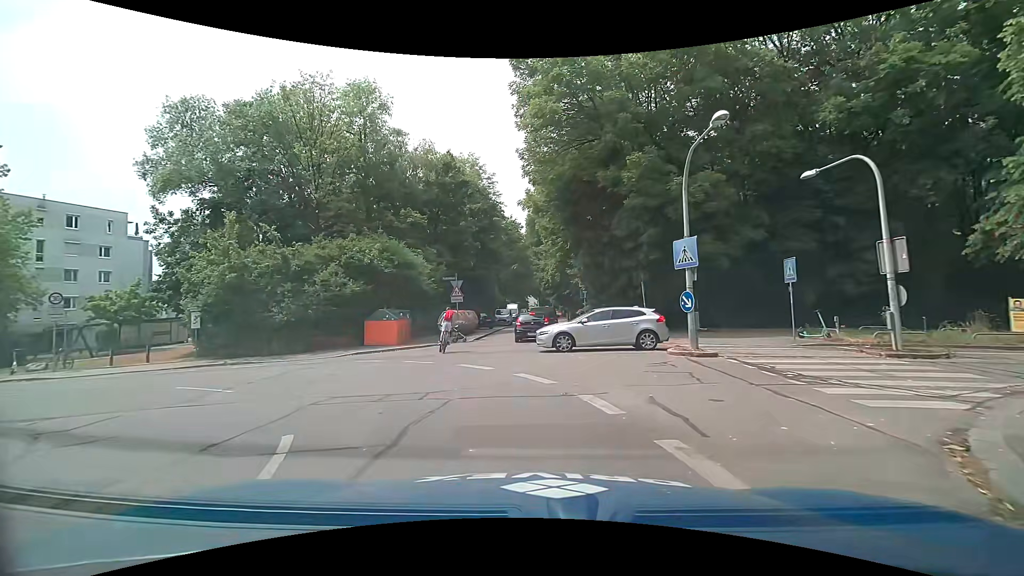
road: tertiary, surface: asphalt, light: Day
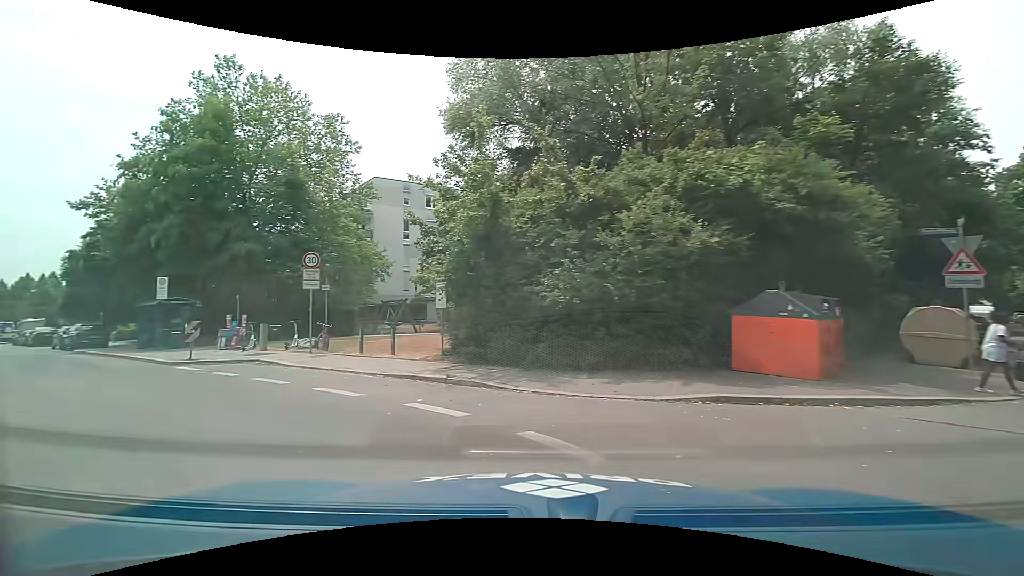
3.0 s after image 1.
(-3.4, +14.0) m; -39°
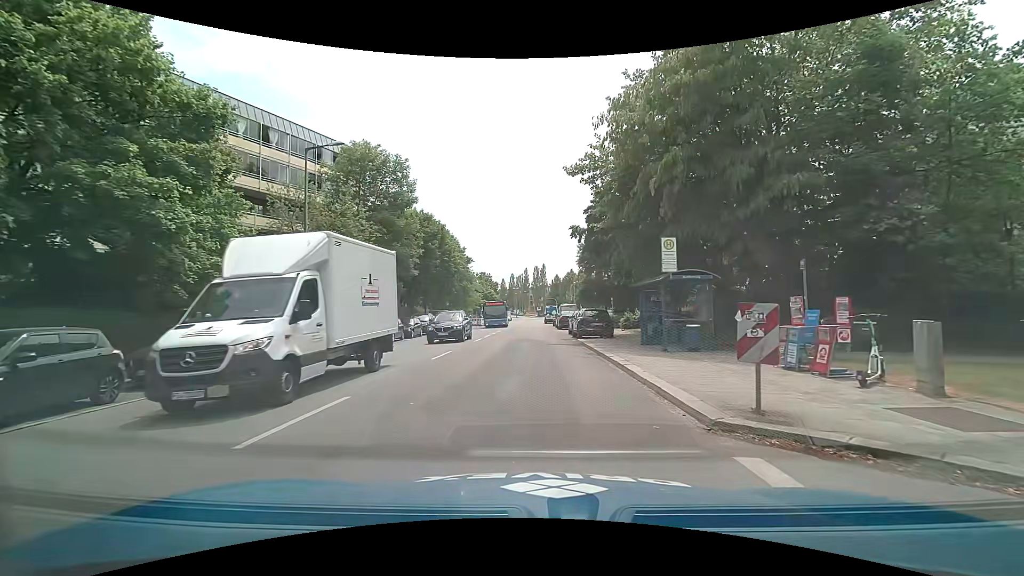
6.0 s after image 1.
(-7.2, +12.1) m; -50°
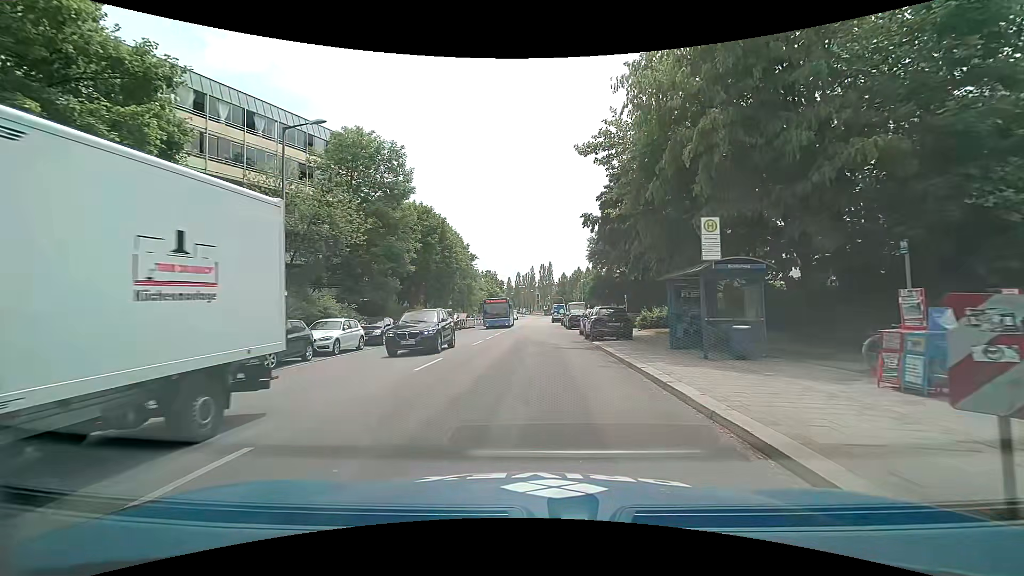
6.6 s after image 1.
(-0.1, +3.1) m; -1°
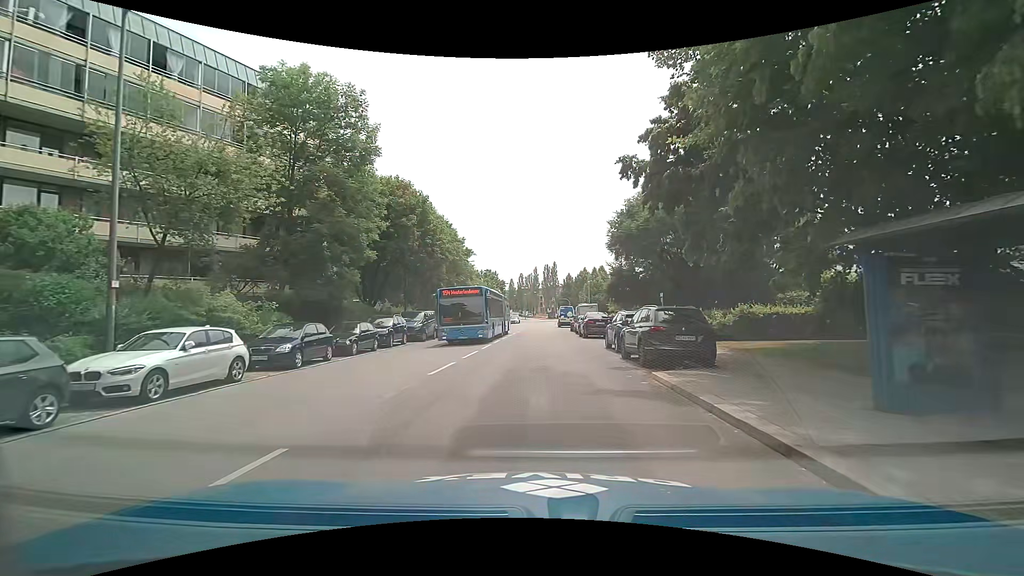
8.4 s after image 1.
(0.0, +9.8) m; 0°
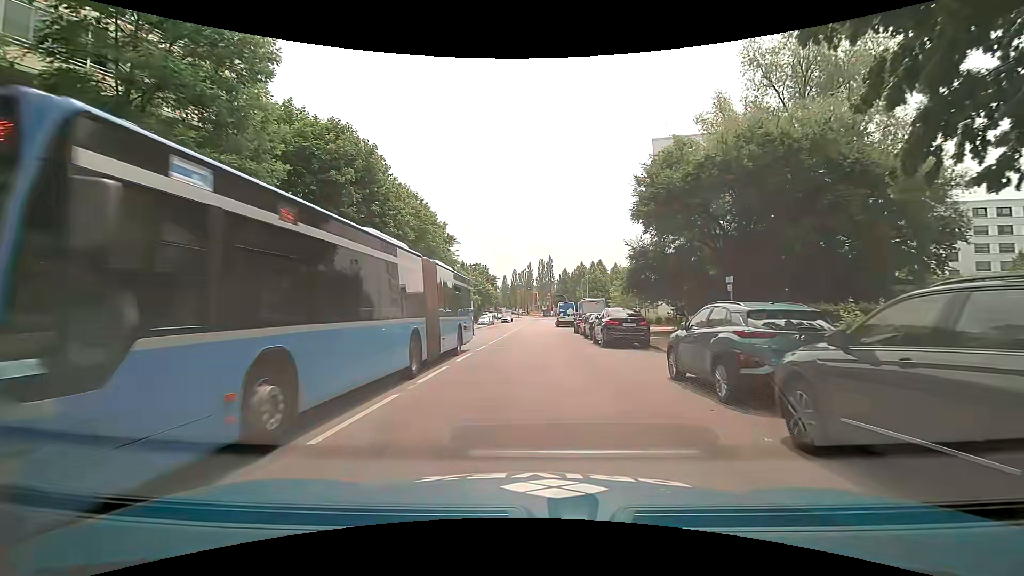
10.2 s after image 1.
(0.0, +11.0) m; 0°
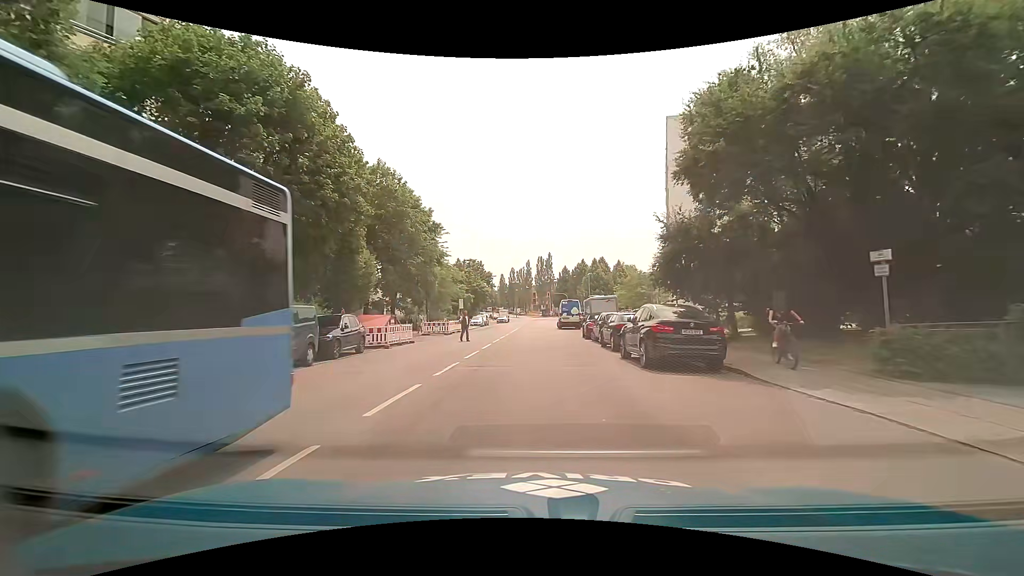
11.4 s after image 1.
(0.0, +8.0) m; 0°
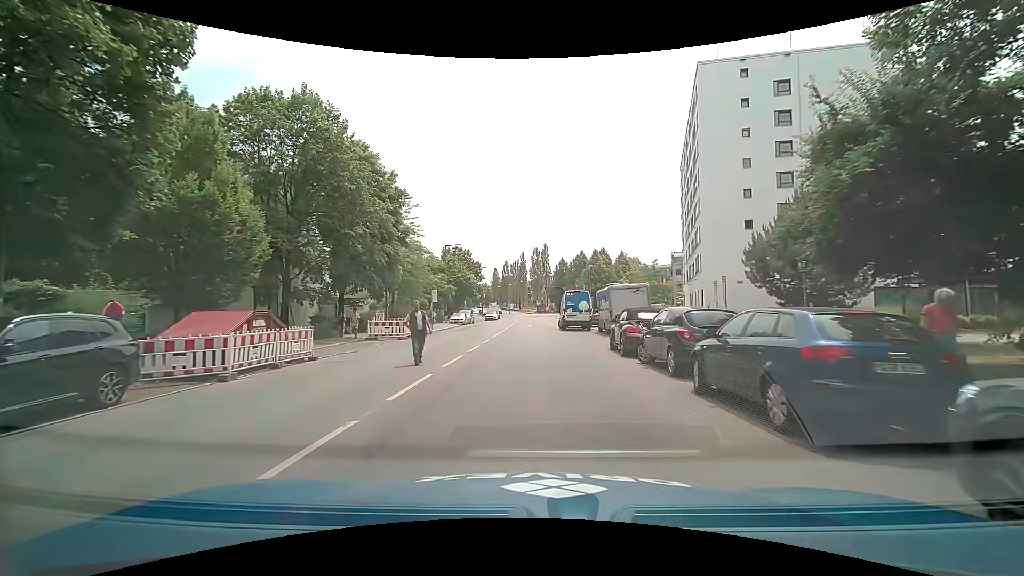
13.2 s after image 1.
(+0.2, +12.9) m; +1°
(0, +10) (0, +20) (0, +30) (-1, +40) (0, +50) (+2, +60) (+2, +70) (+2, +80) (+2, +90) (+3, +100) m
